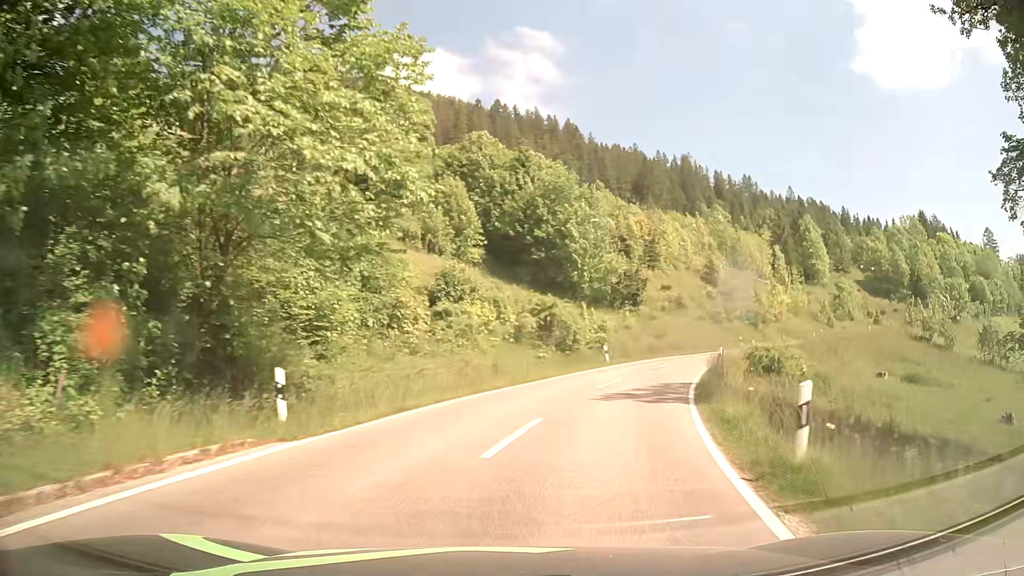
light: Day
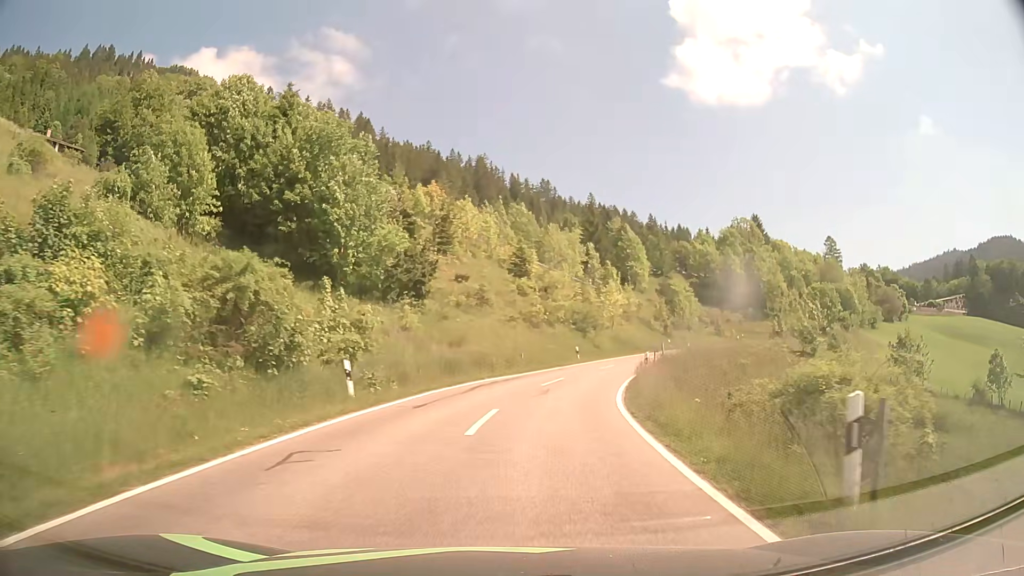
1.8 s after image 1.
(+3.6, +20.9) m; +19°
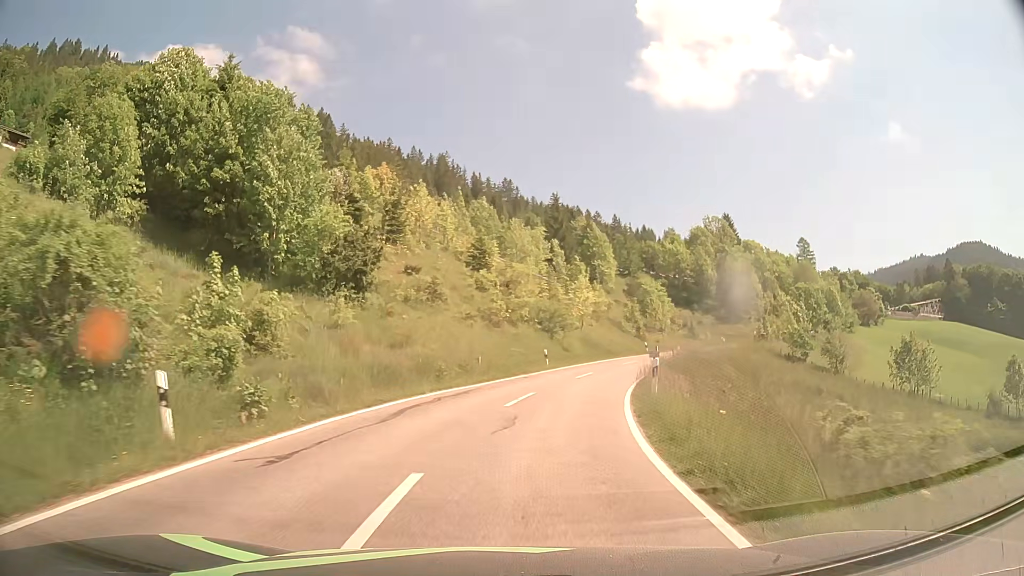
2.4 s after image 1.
(+0.2, +7.2) m; +3°
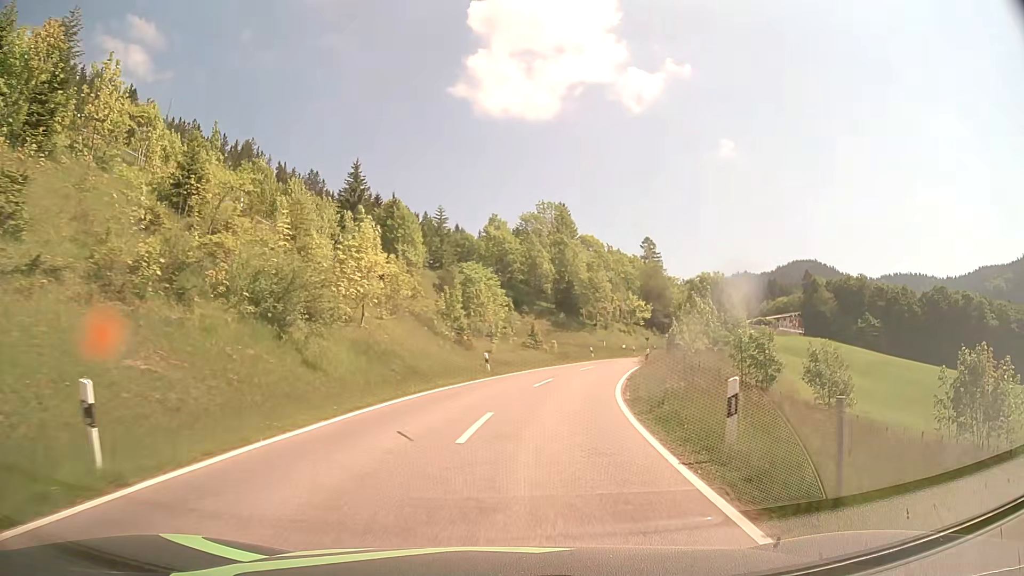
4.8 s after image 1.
(+3.9, +29.1) m; +17°
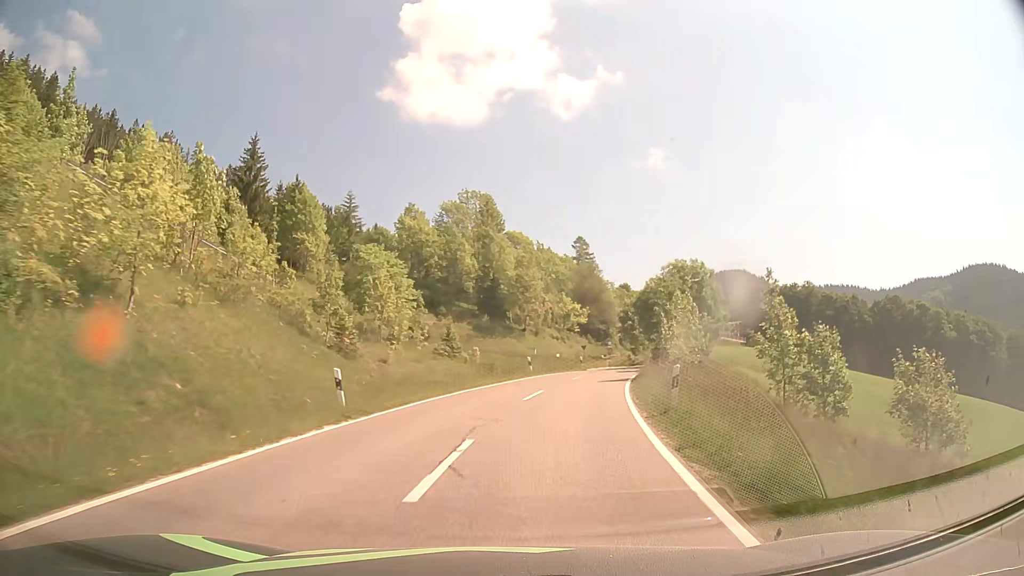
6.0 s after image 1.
(+0.9, +15.3) m; +6°
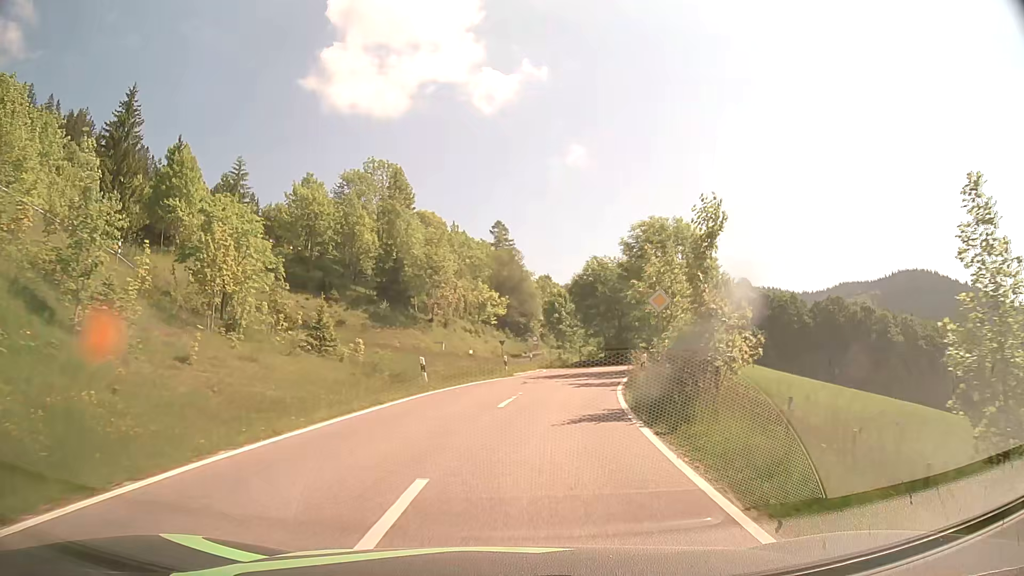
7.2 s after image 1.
(+1.0, +15.0) m; +7°
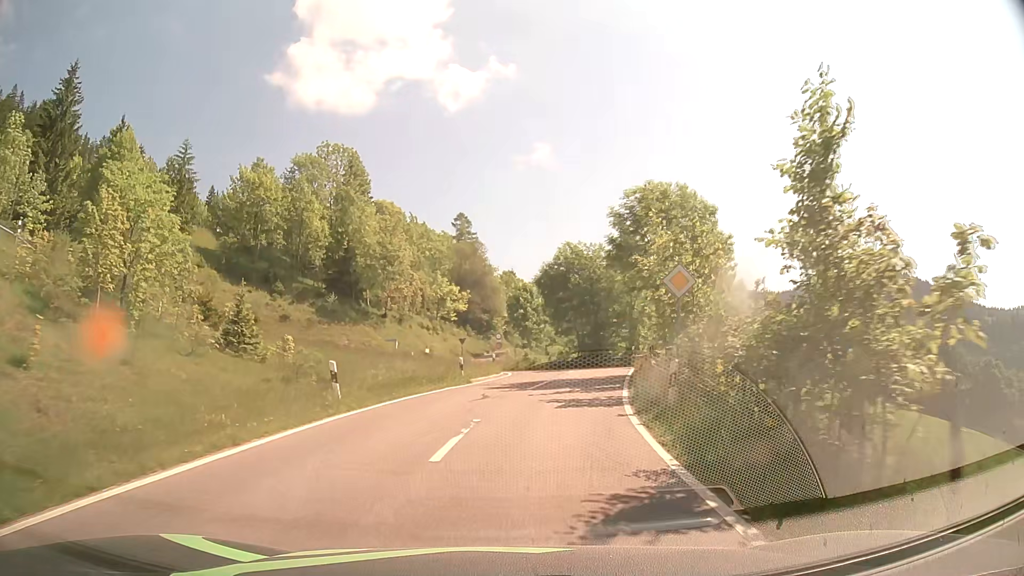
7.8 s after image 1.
(+0.2, +6.8) m; +3°
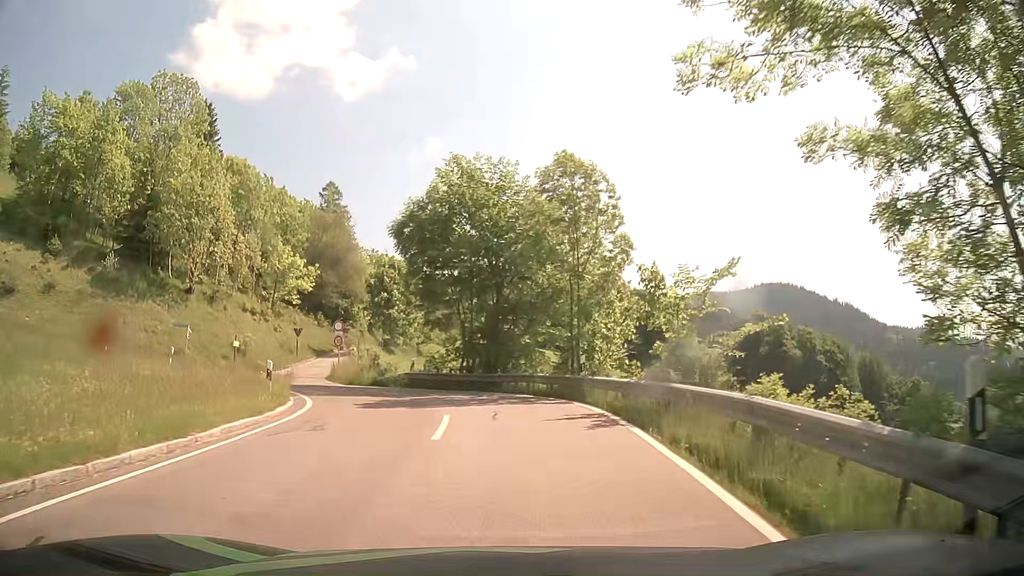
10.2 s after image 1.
(+1.9, +21.3) m; +10°
